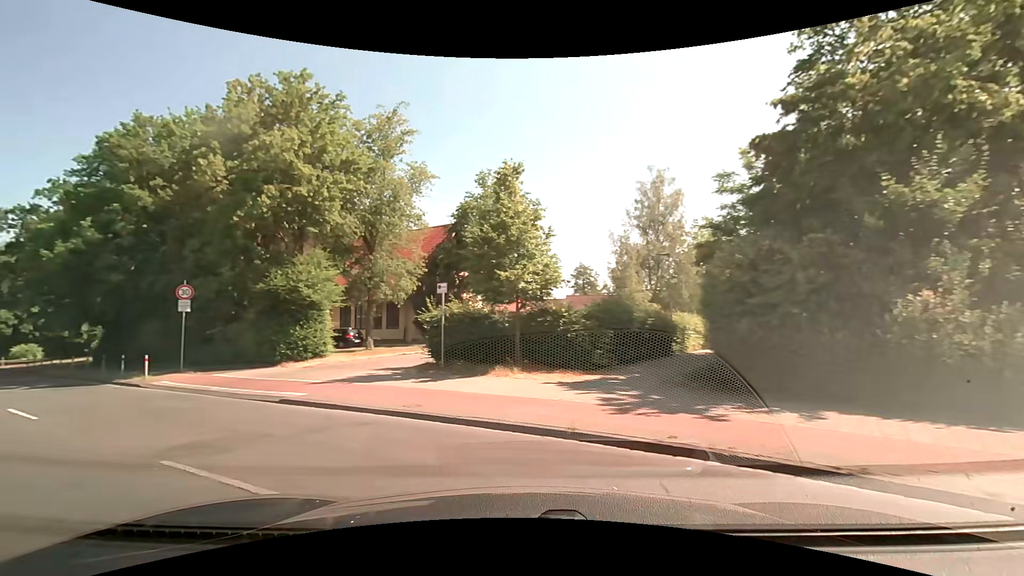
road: residential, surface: asphalt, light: Day
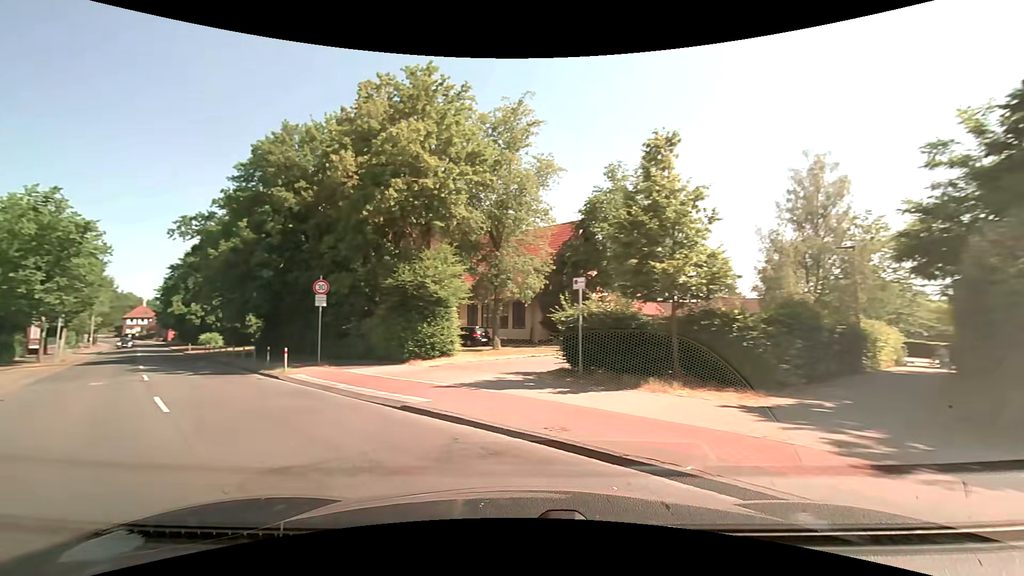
(-0.3, +2.3) m; -14°
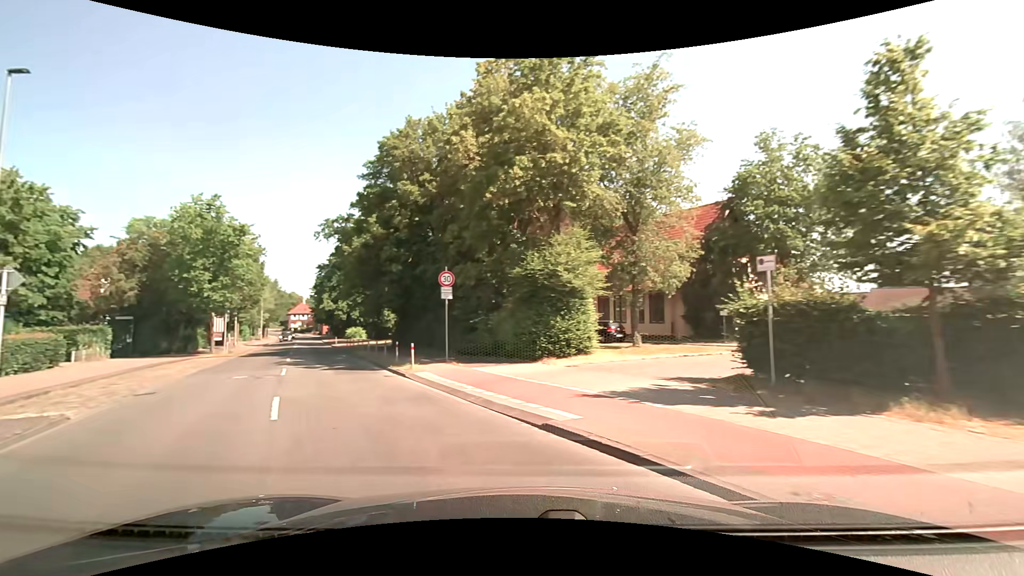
(-0.4, +2.6) m; -15°
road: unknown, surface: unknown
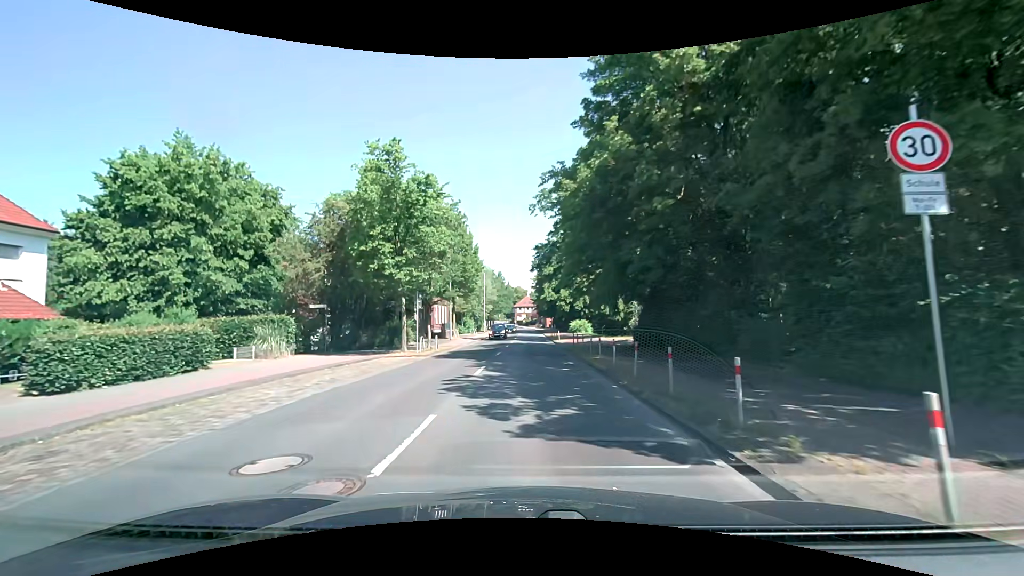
(-3.9, +13.1) m; -25°
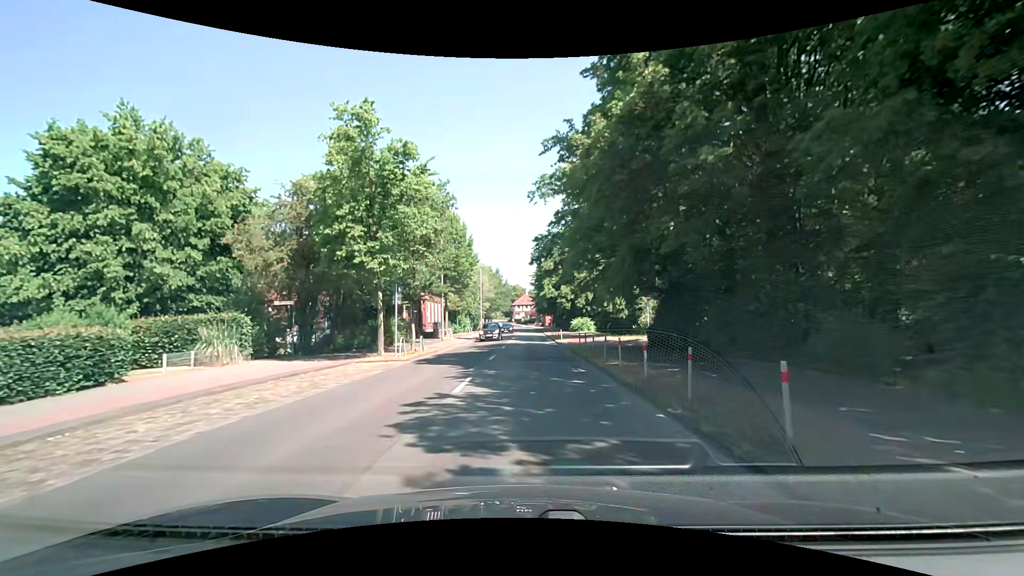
(0.0, +4.1) m; +1°
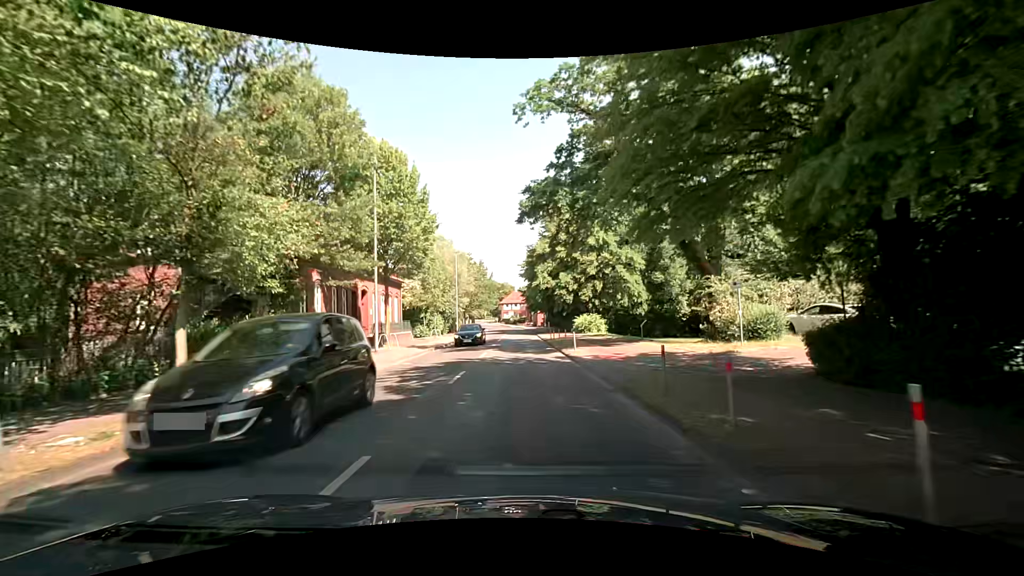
(-0.1, +17.1) m; 0°
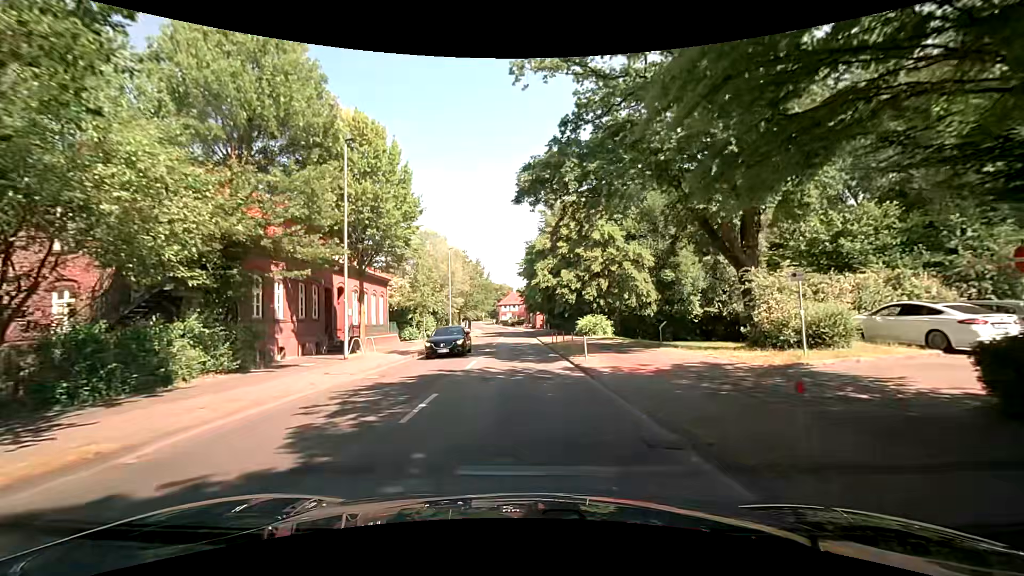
(0.0, +4.4) m; +2°
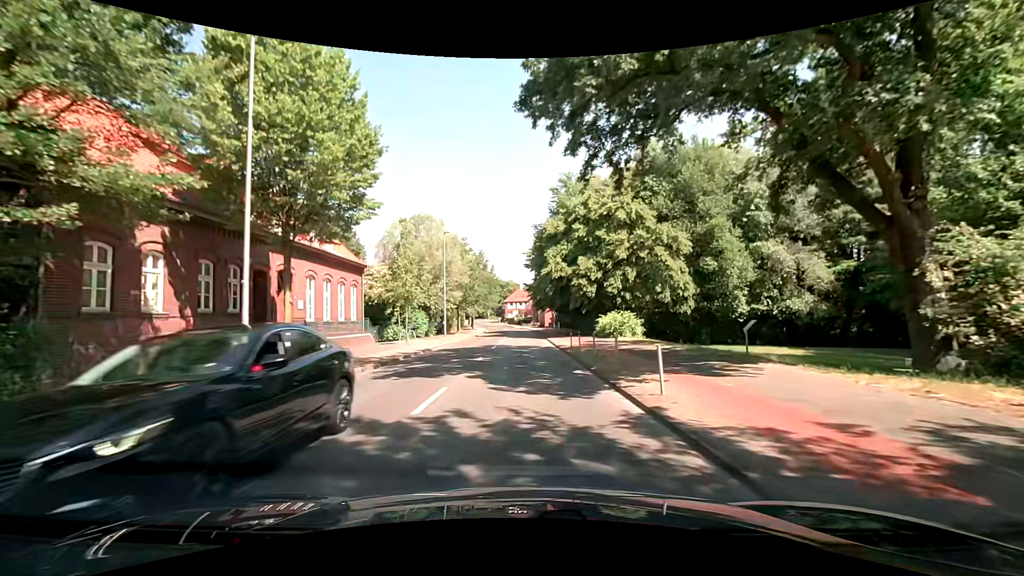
(-0.3, +8.8) m; -1°
